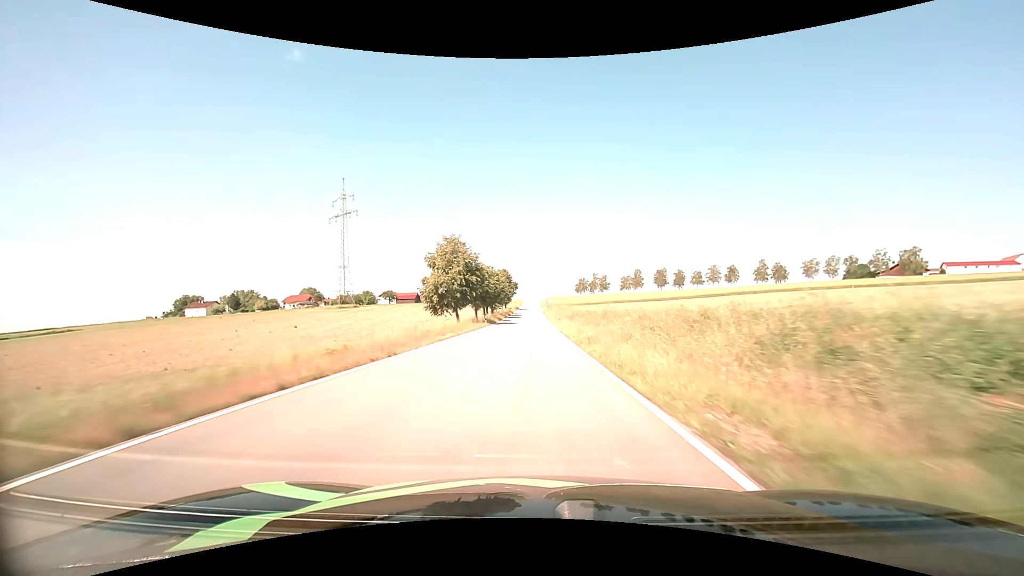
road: tertiary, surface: asphalt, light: Day
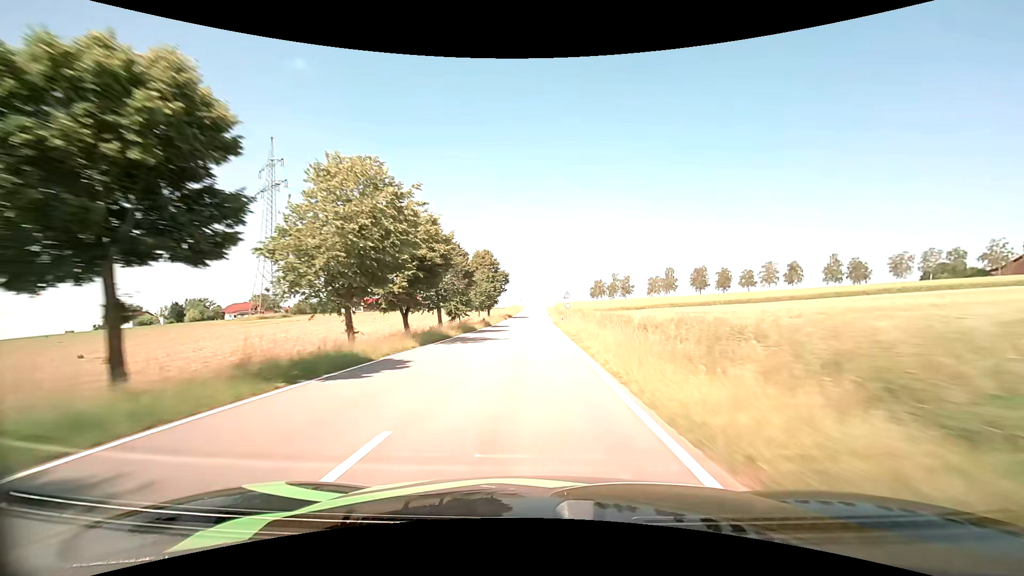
(+0.1, +56.6) m; 0°
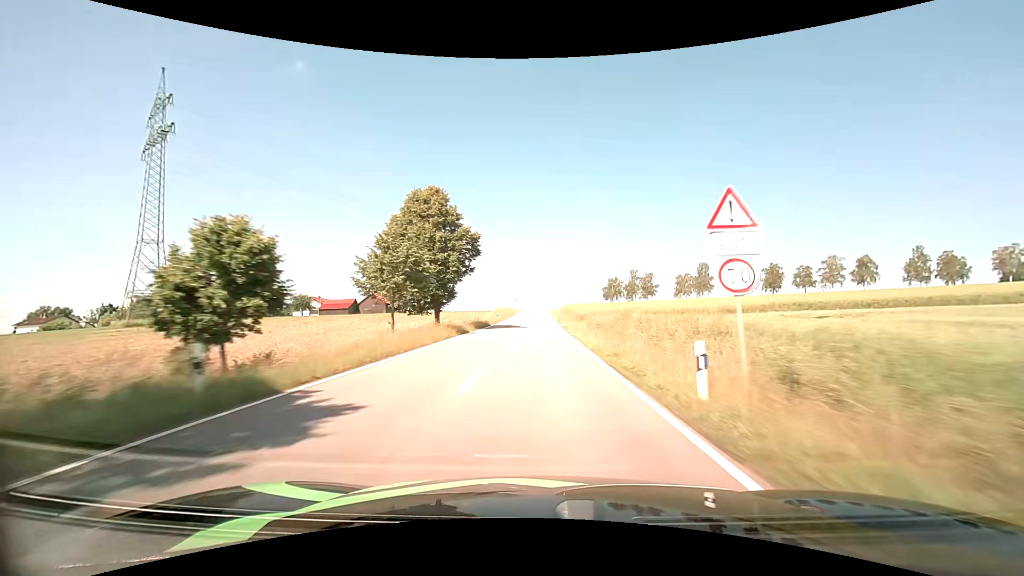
(-0.3, +42.6) m; 0°
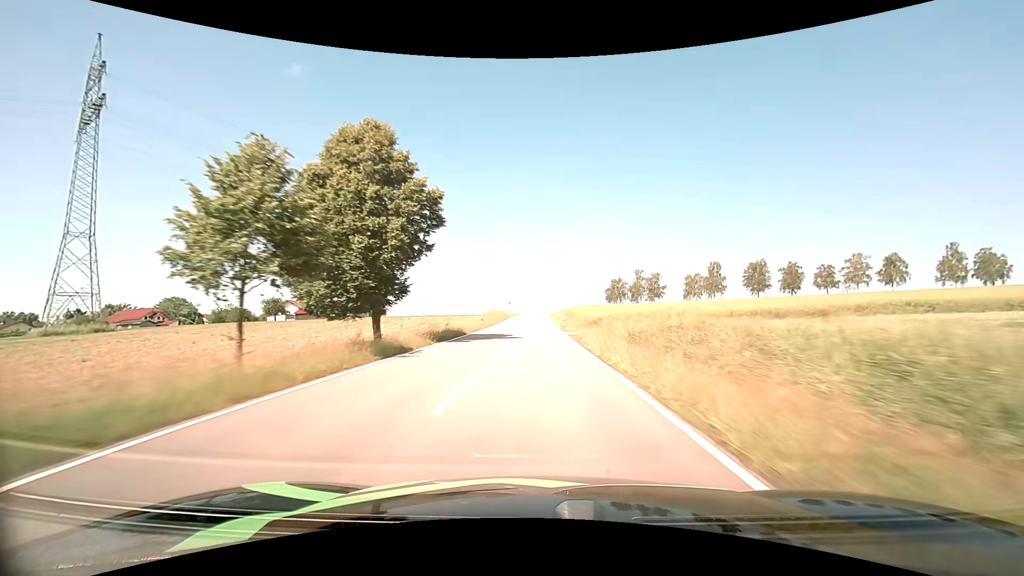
(0.0, +14.2) m; 0°
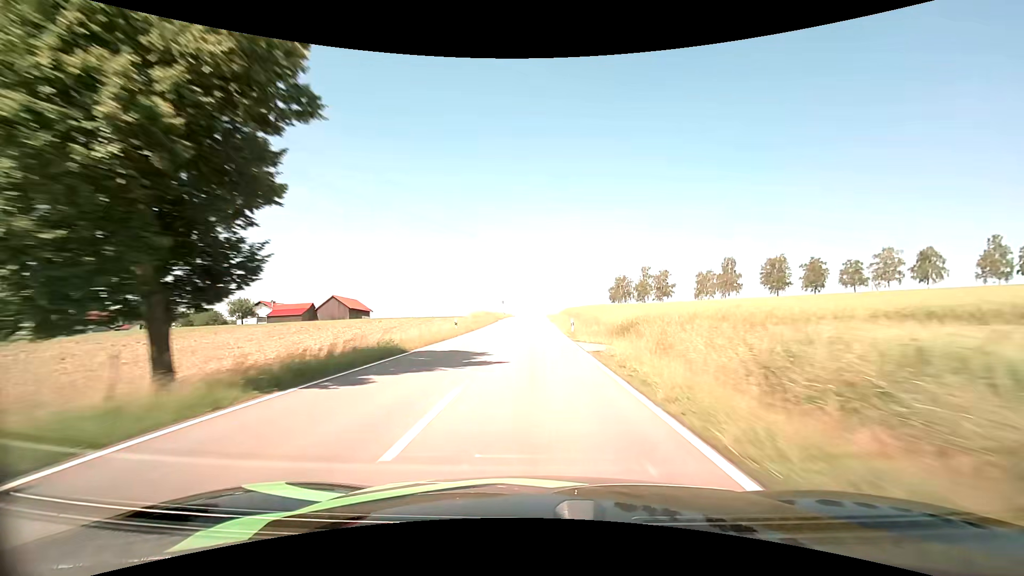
(0.0, +14.2) m; 0°
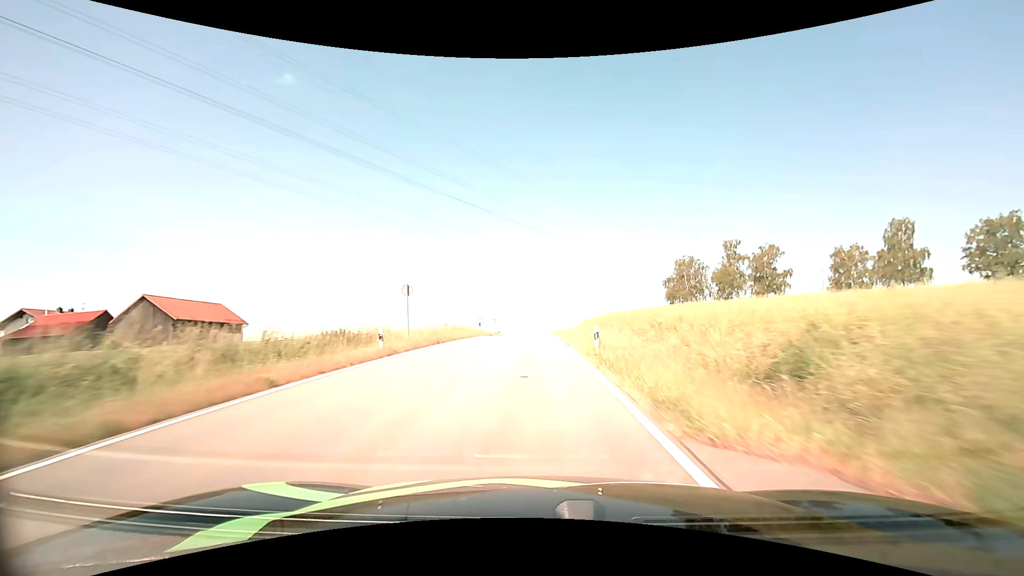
(+0.1, +67.7) m; 0°
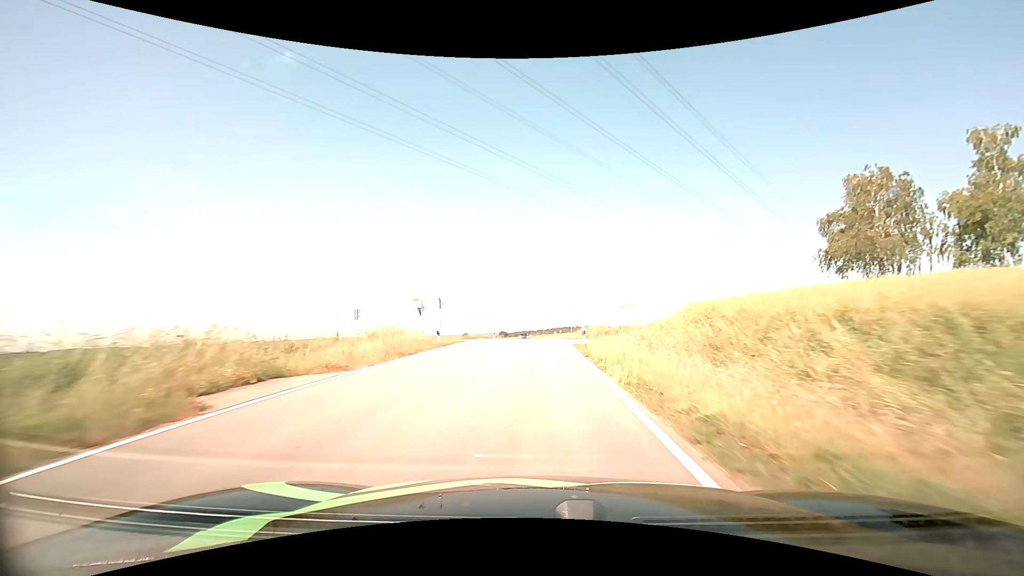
(-0.2, +47.7) m; 0°
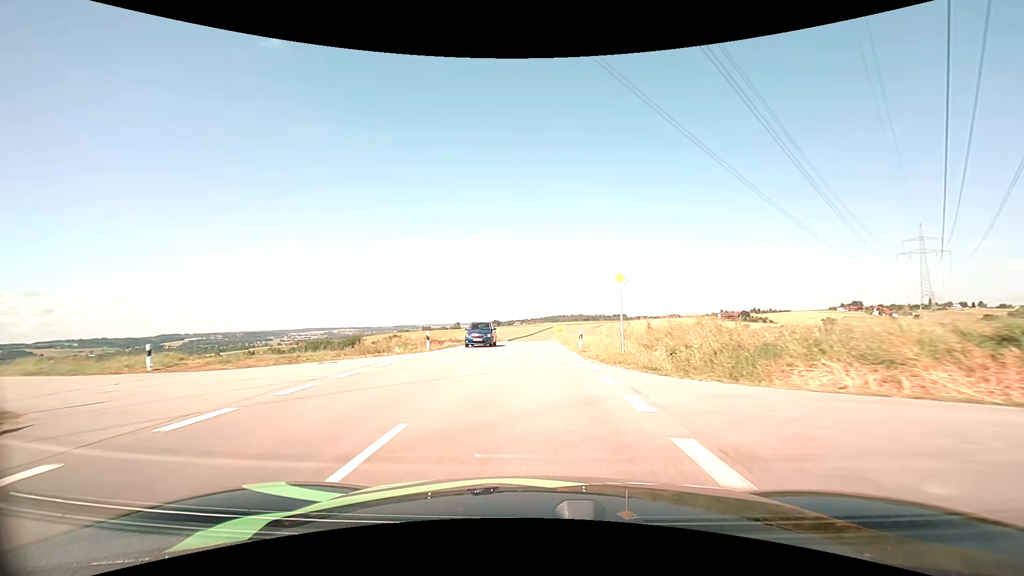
(+0.1, +34.5) m; +1°
(0, +10) (0, +20) (0, +30) (0, +40) (0, +50) (0, +60) (0, +70) (0, +80) (0, +90) (0, +100) m
